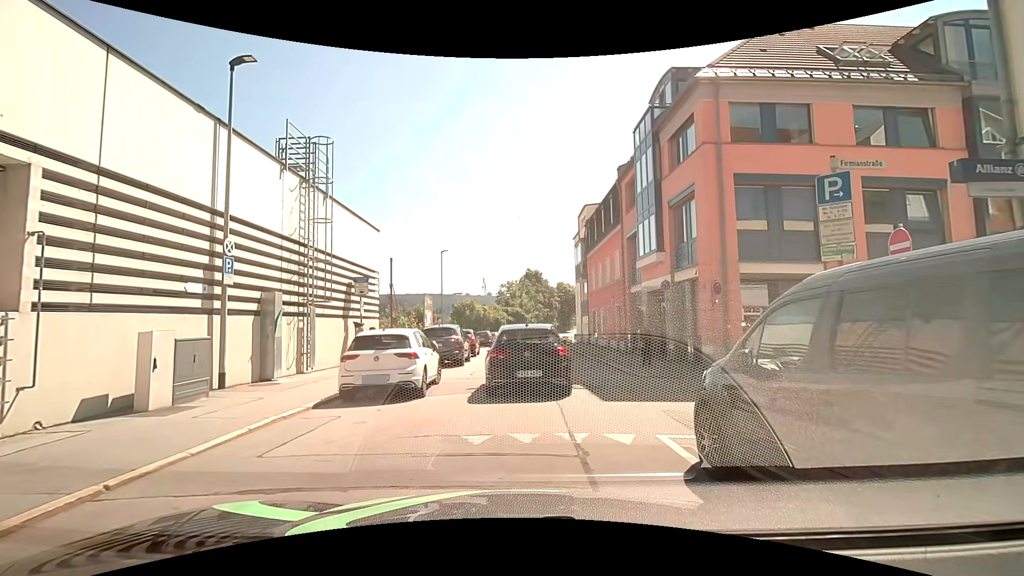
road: residential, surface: asphalt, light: Day
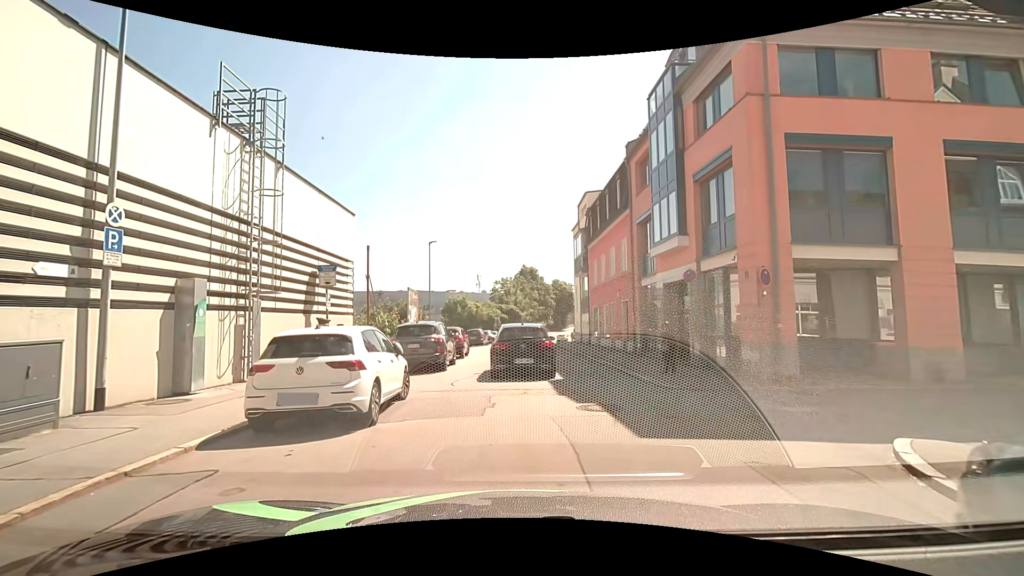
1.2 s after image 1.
(0.0, +3.2) m; +1°
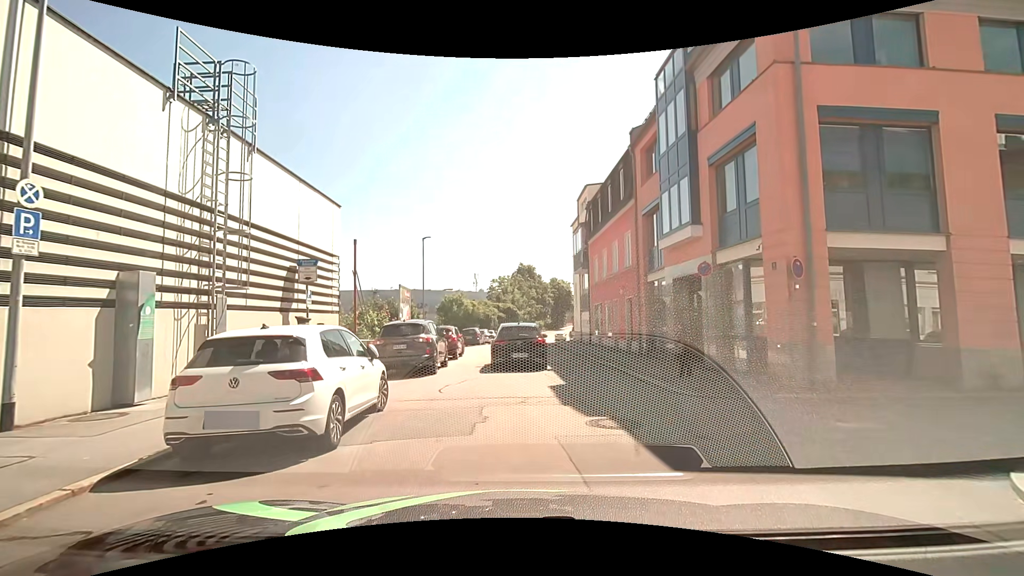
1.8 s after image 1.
(+0.1, +1.4) m; 0°
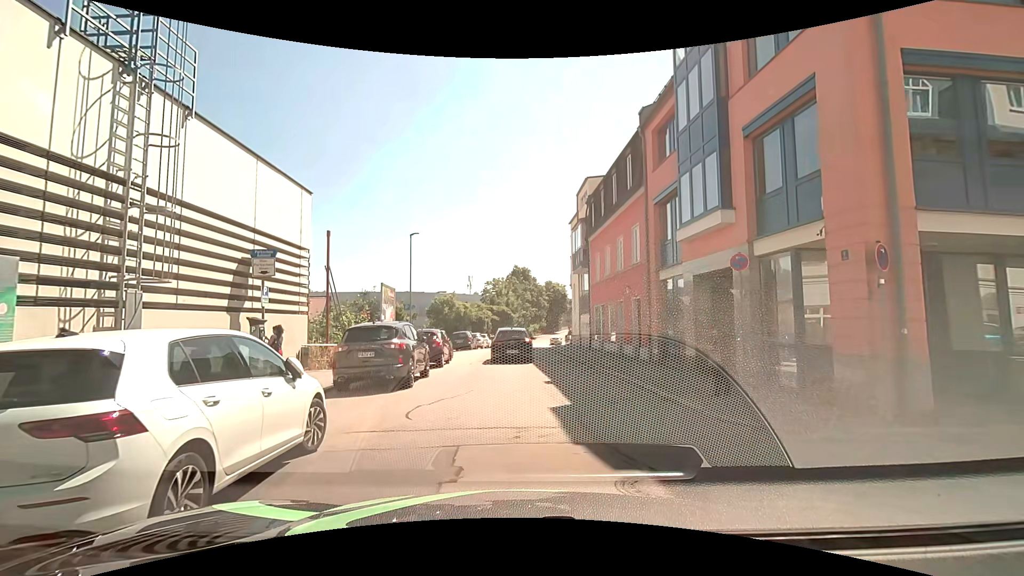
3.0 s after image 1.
(0.0, +2.6) m; 0°
